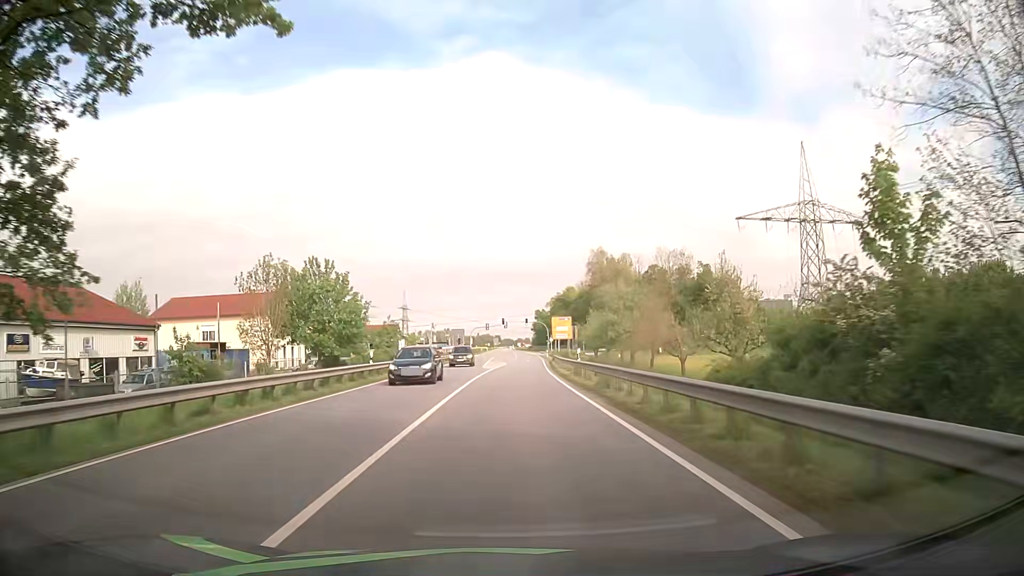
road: primary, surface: asphalt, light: Day
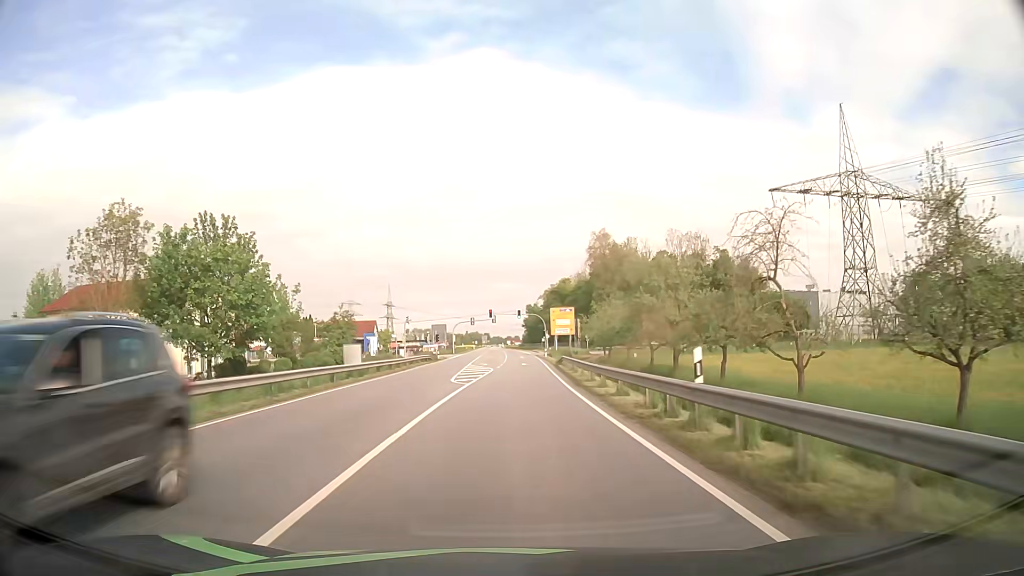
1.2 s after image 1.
(+0.2, +20.8) m; +1°
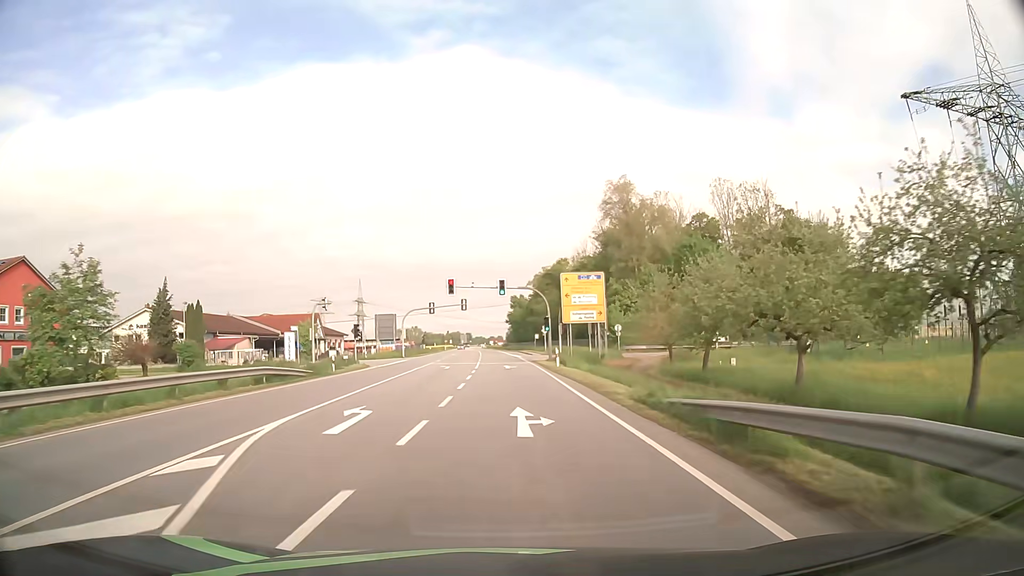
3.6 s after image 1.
(+0.7, +42.4) m; +1°
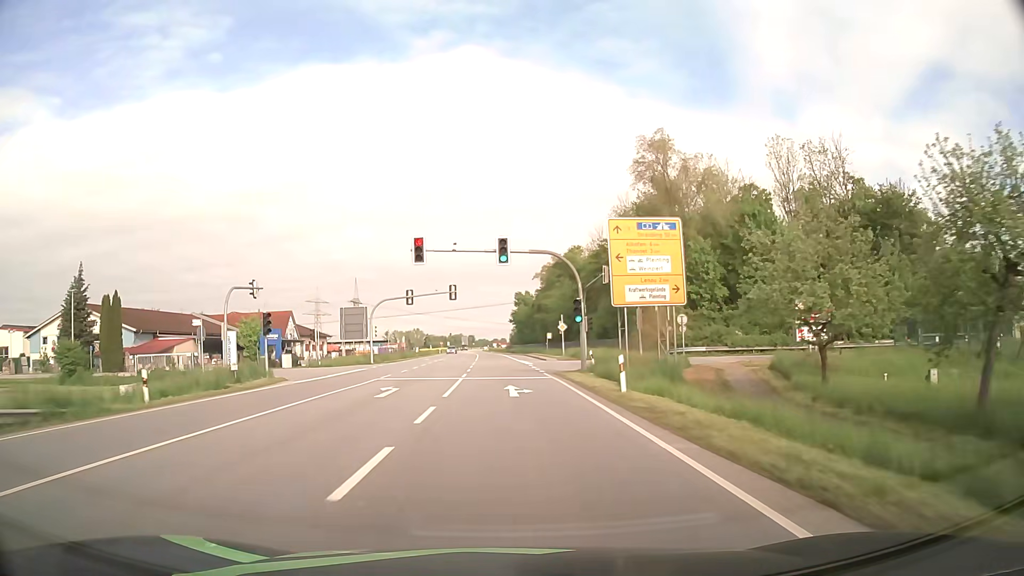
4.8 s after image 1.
(0.0, +21.4) m; 0°
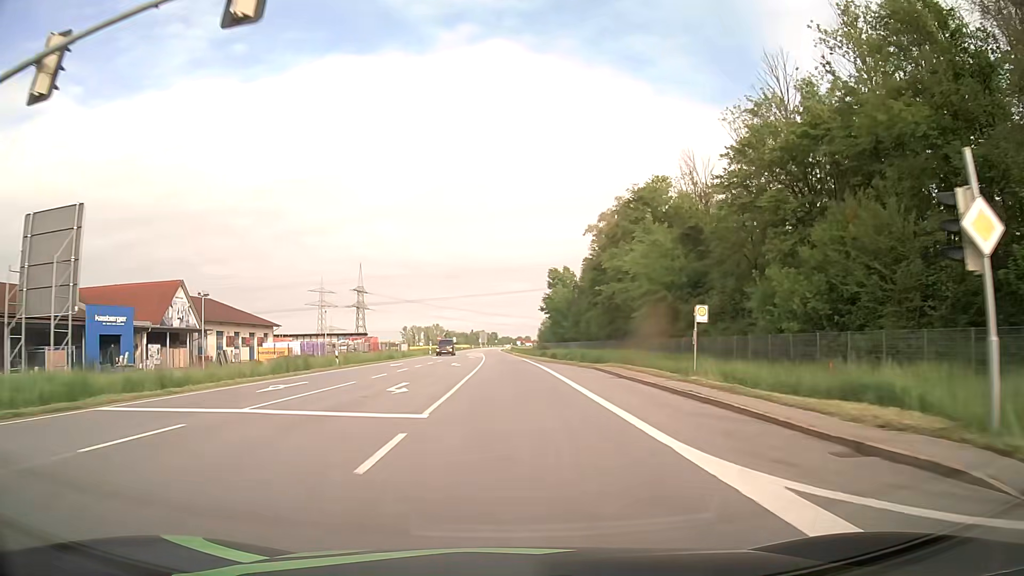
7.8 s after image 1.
(-1.0, +53.4) m; -2°
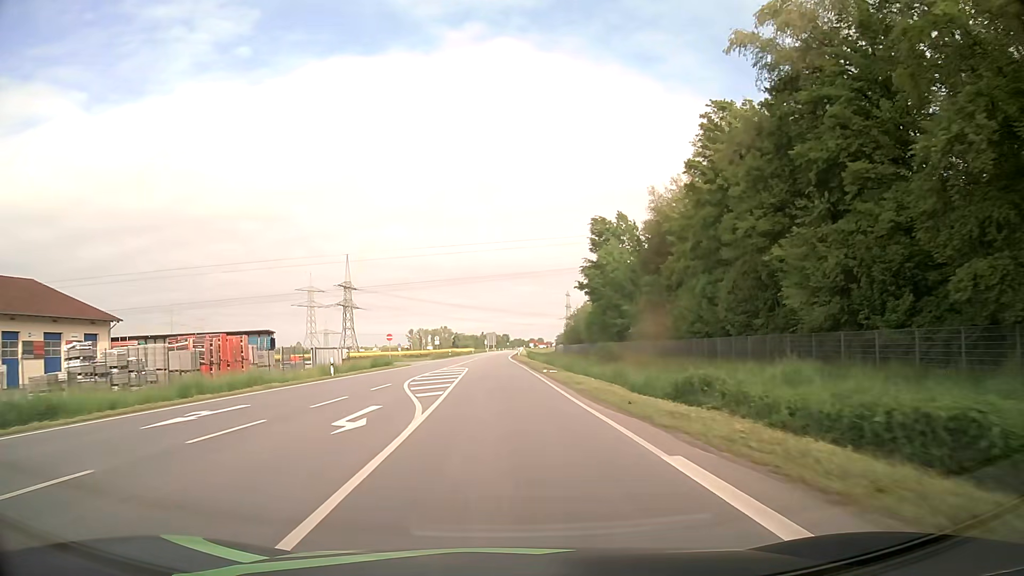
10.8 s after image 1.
(-0.4, +53.0) m; -1°
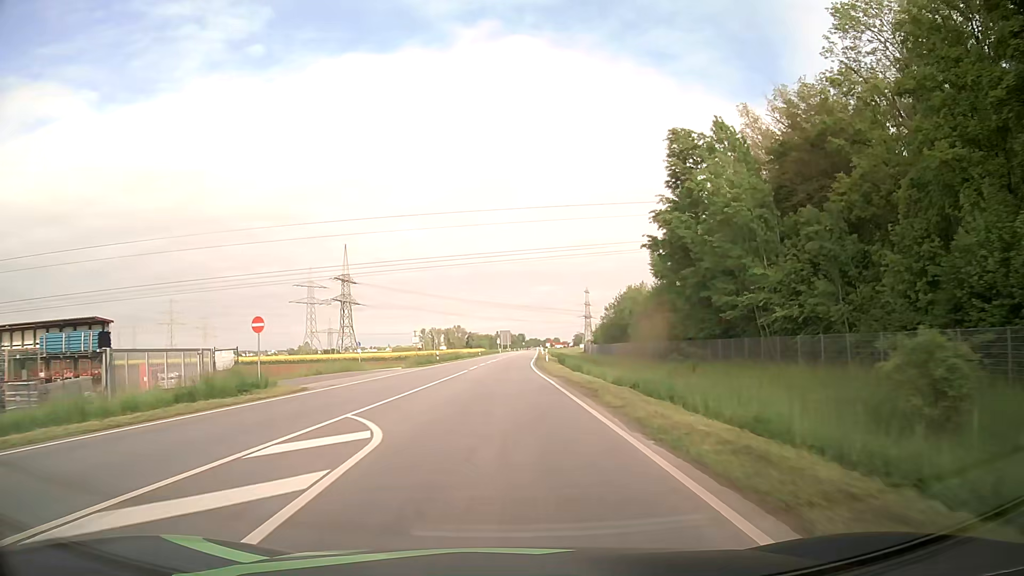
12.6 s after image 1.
(-0.4, +31.7) m; -1°
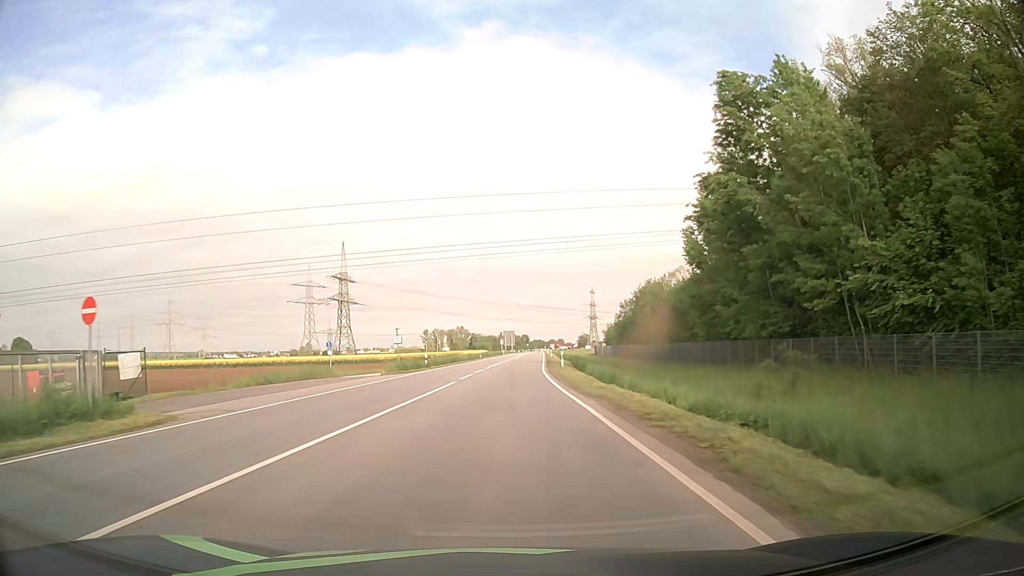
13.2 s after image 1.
(0.0, +10.6) m; 0°
(0, +10) (0, +20) (0, +30) (0, +40) (+1, +50) (+1, +60) (+2, +70) (+2, +80) (+3, +90) (+3, +100) m
